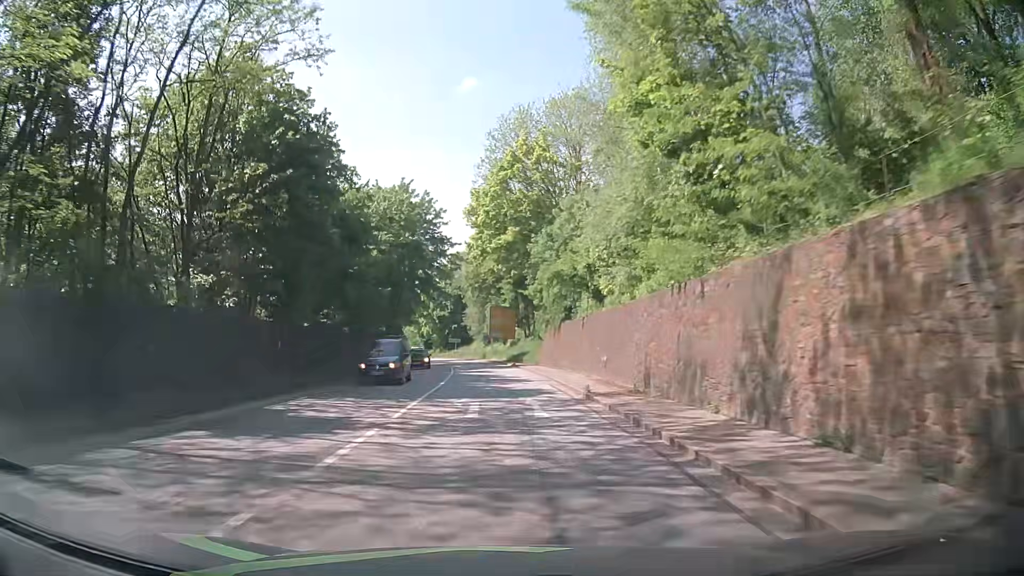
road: primary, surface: asphalt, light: Day
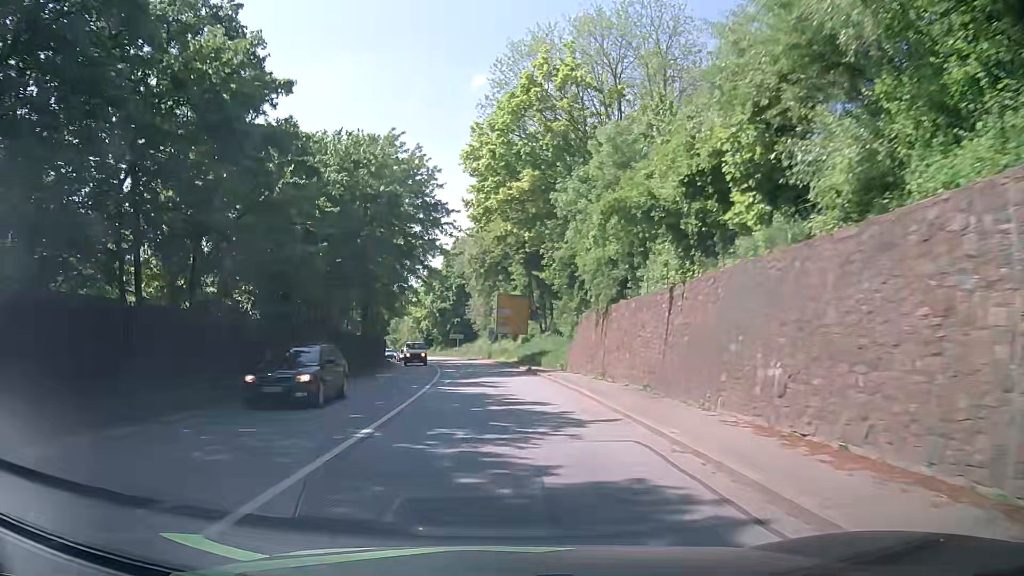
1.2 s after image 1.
(-0.2, +15.7) m; 0°
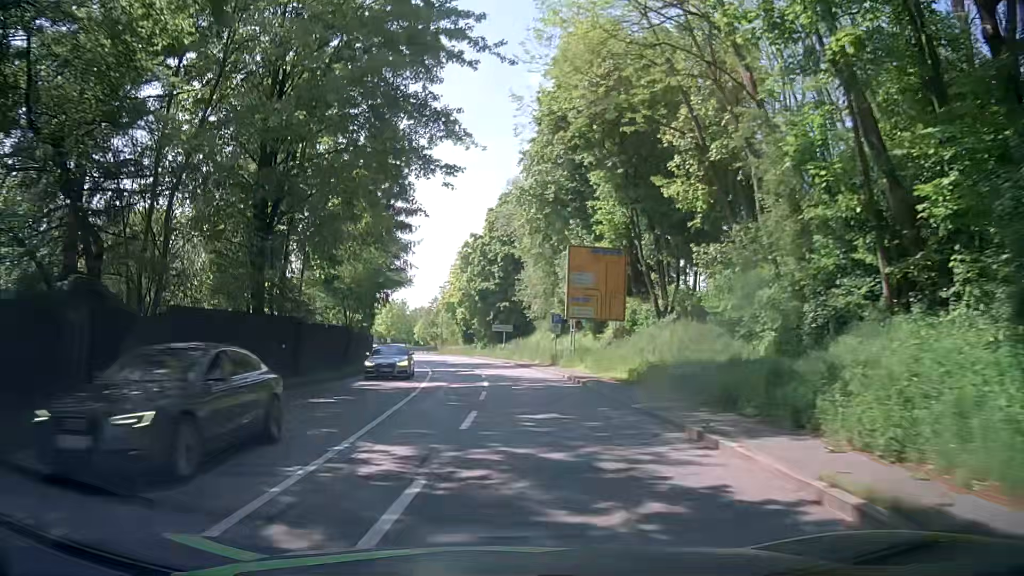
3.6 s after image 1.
(-1.5, +32.2) m; -6°
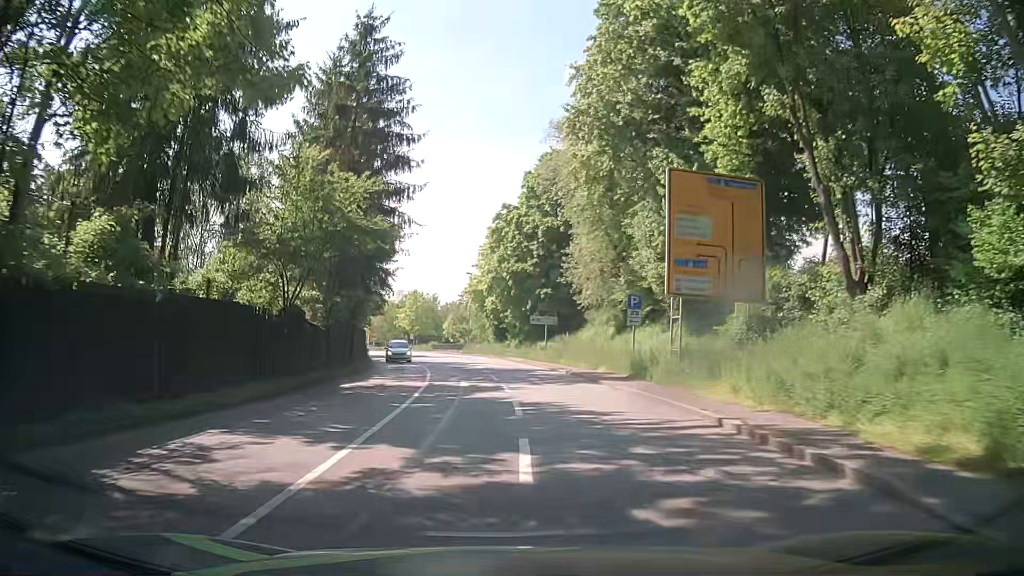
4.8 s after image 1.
(-0.4, +16.2) m; -2°
